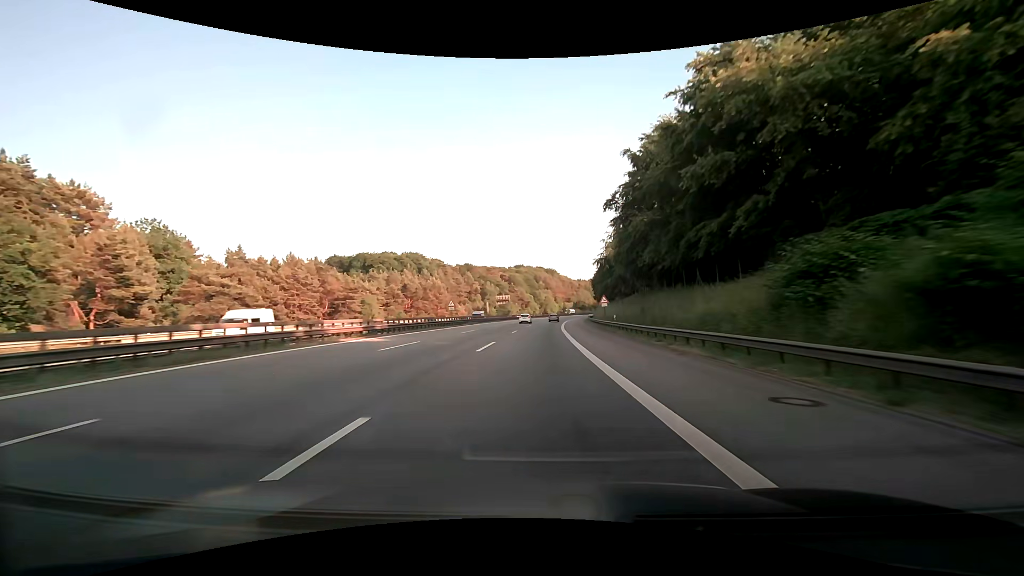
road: motorway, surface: asphalt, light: Day
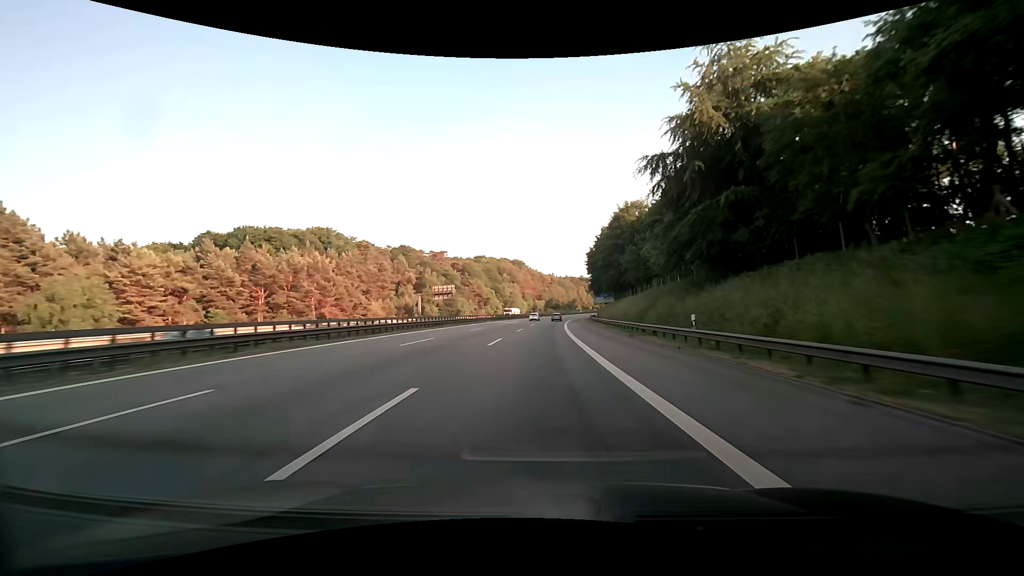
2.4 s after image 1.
(+2.3, +69.6) m; +4°
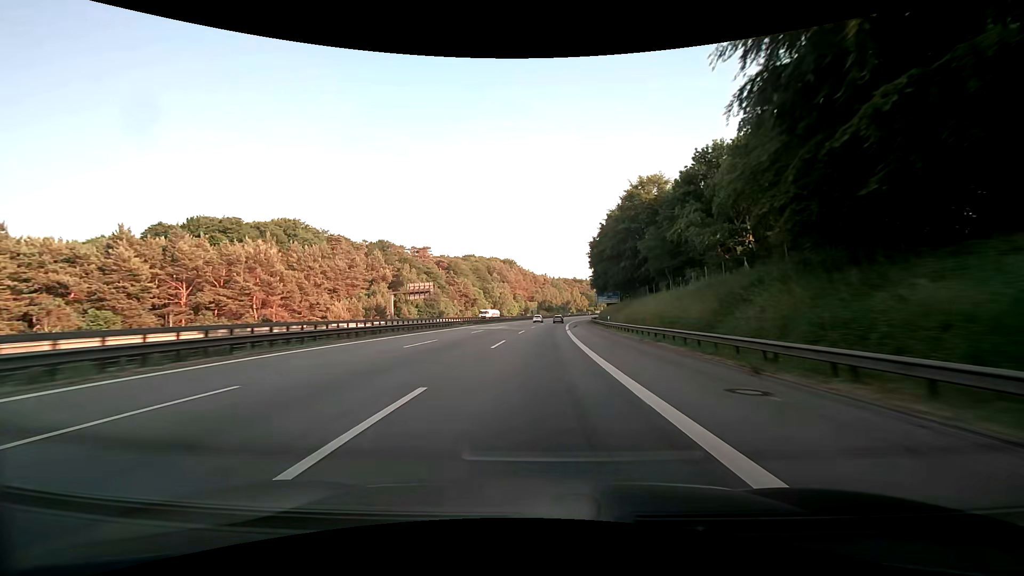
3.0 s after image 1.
(+0.1, +17.6) m; +1°
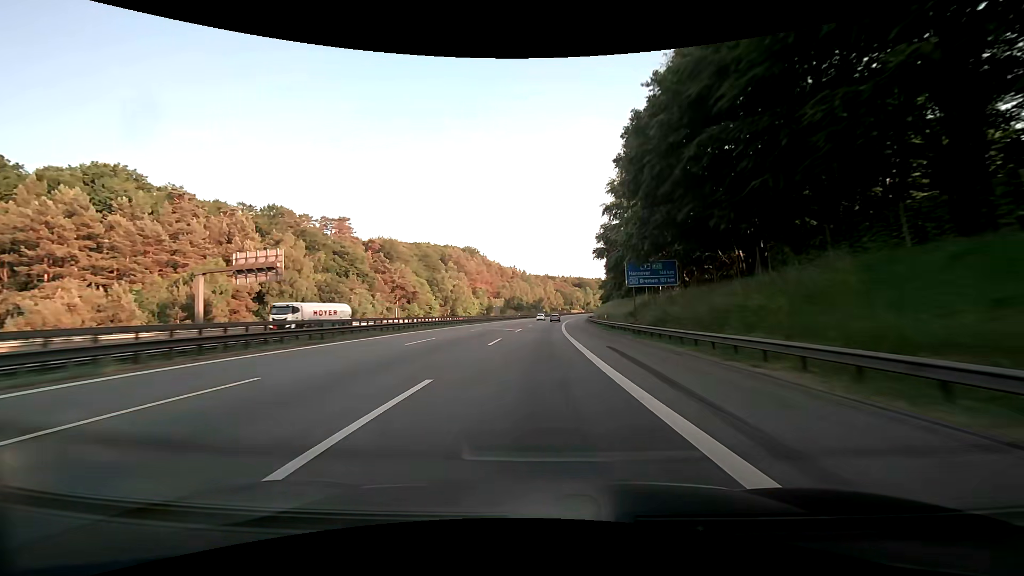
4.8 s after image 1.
(+1.7, +52.9) m; +4°
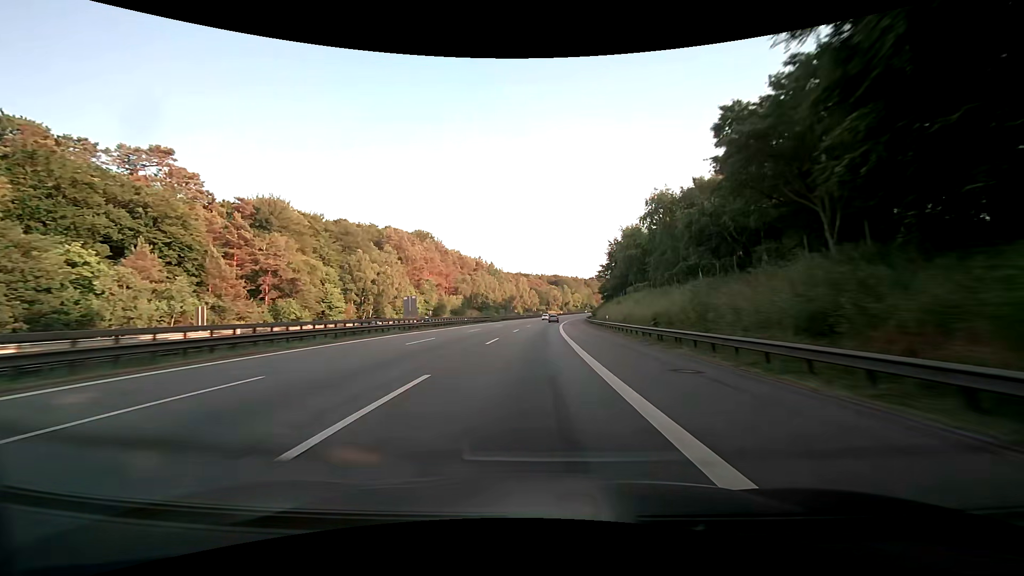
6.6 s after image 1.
(+1.5, +53.2) m; +3°
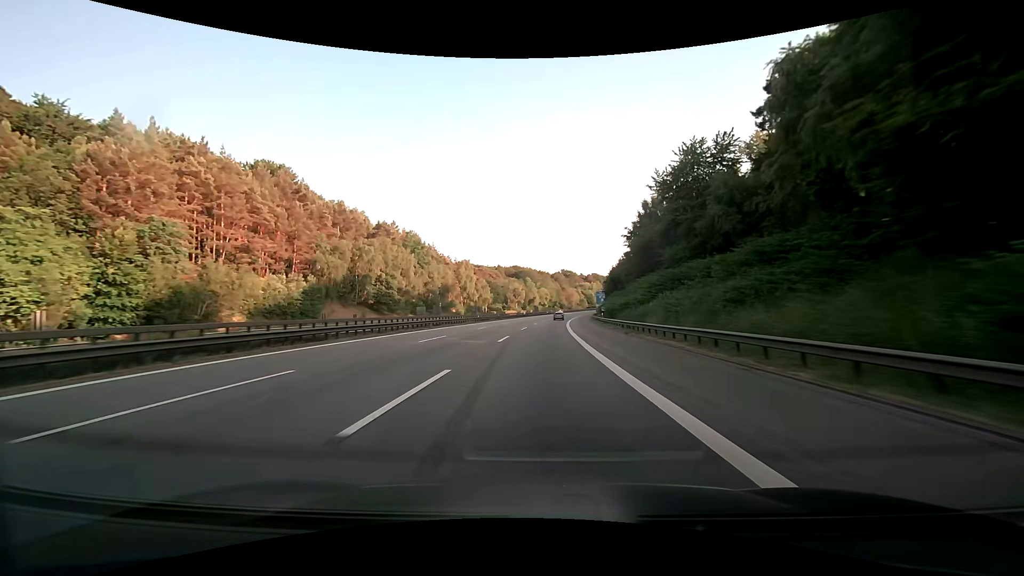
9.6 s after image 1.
(+3.6, +89.8) m; +5°
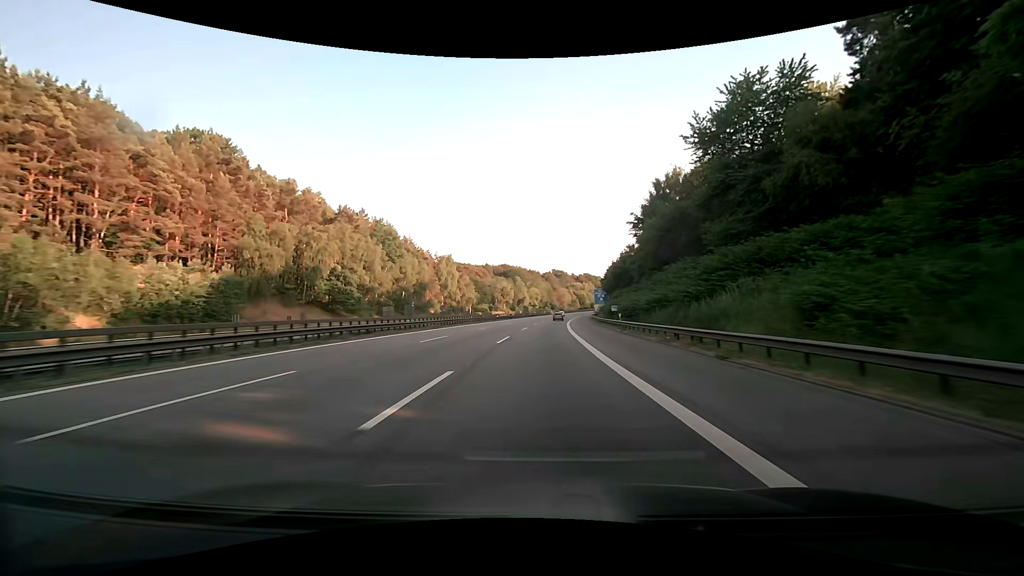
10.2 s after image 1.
(+0.2, +18.1) m; +1°
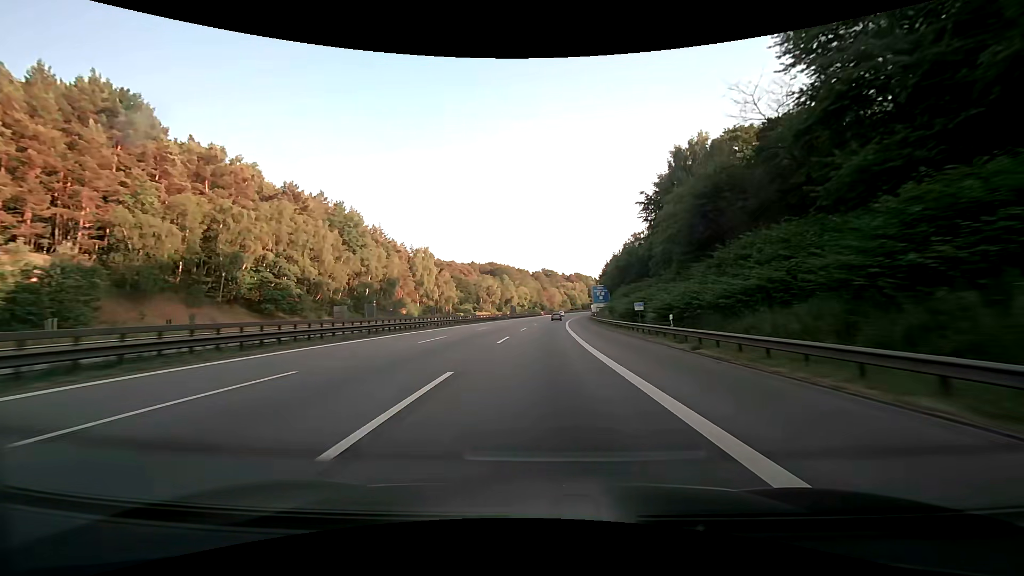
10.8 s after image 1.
(+0.2, +18.2) m; +1°
(0, +10) (0, +20) (+1, +30) (+1, +40) (+2, +50) (+2, +60) (+3, +70) (+4, +80) (+5, +90) (+6, +100) m
